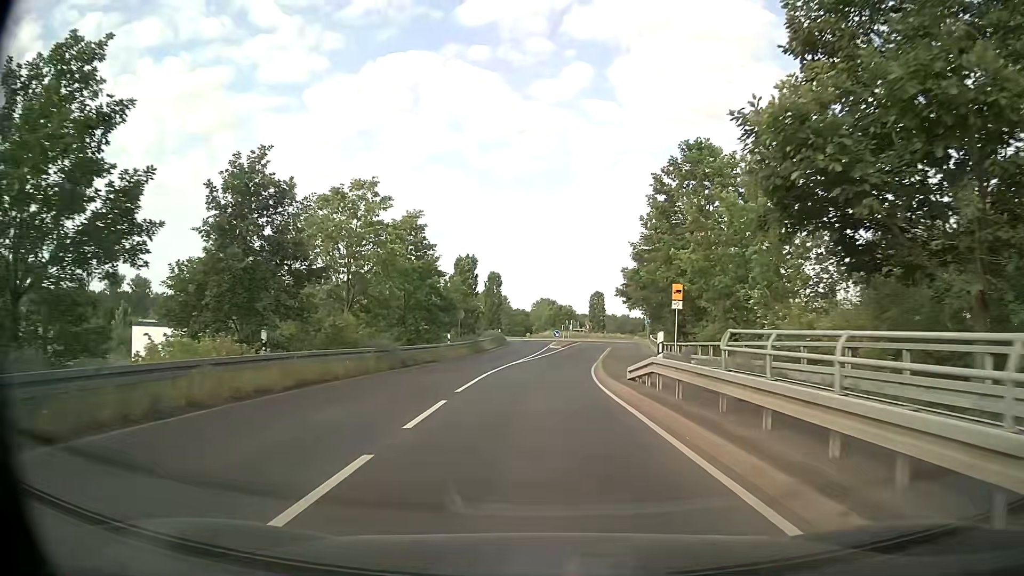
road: tertiary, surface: asphalt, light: Day
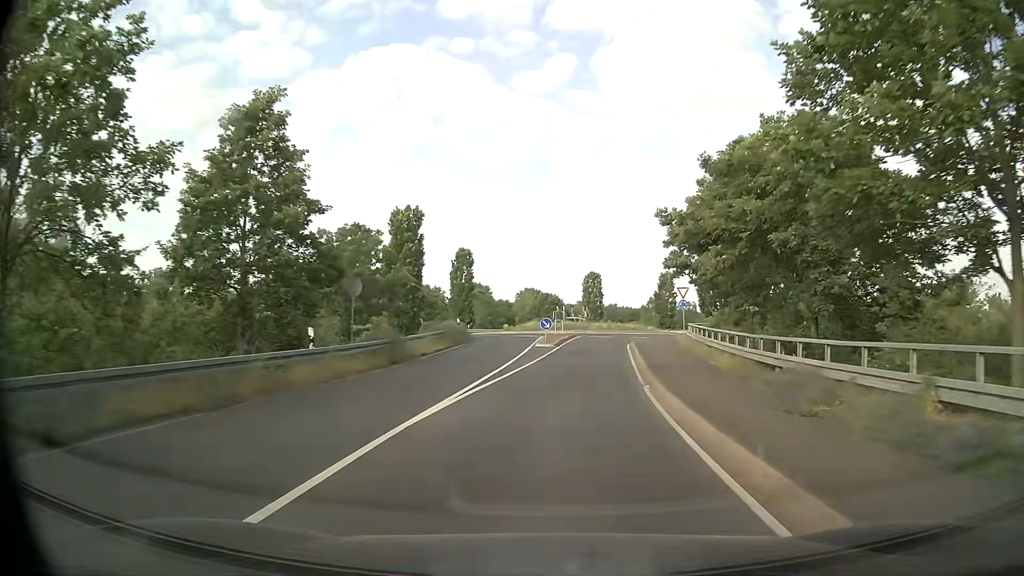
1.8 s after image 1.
(+0.2, +21.8) m; +2°
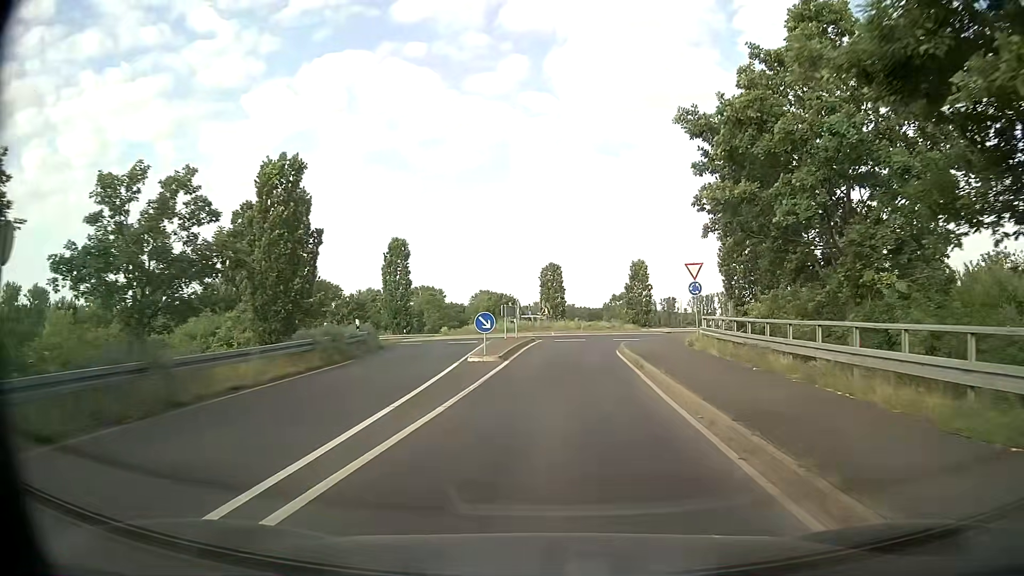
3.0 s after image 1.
(+0.3, +14.0) m; +3°
(0, +10) (0, +20) (+1, +30) (+5, +39) (+11, +47) (+19, +53) (+28, +57) (+38, +59) (+48, +59) (+58, +58) m
